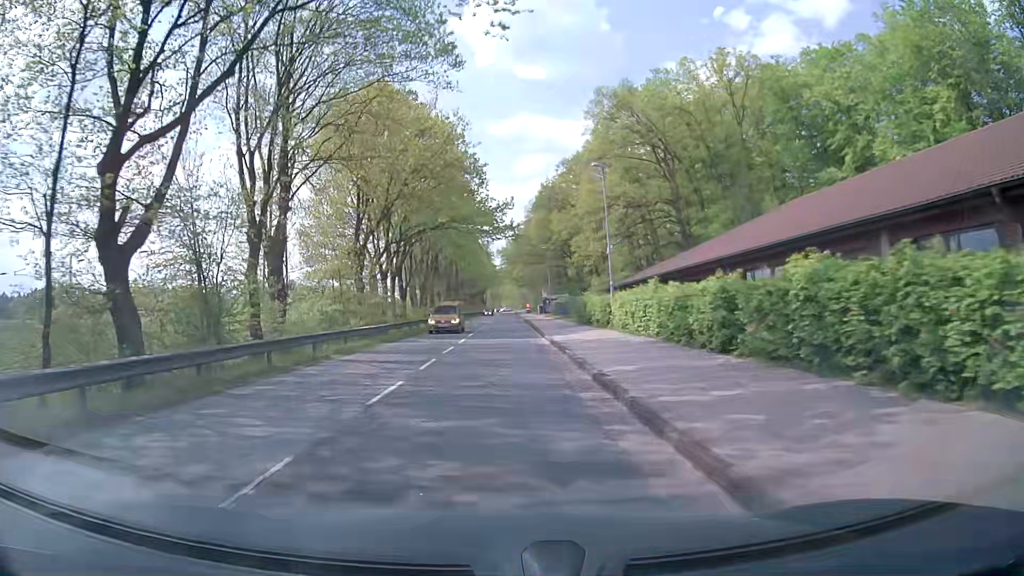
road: tertiary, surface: asphalt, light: Day
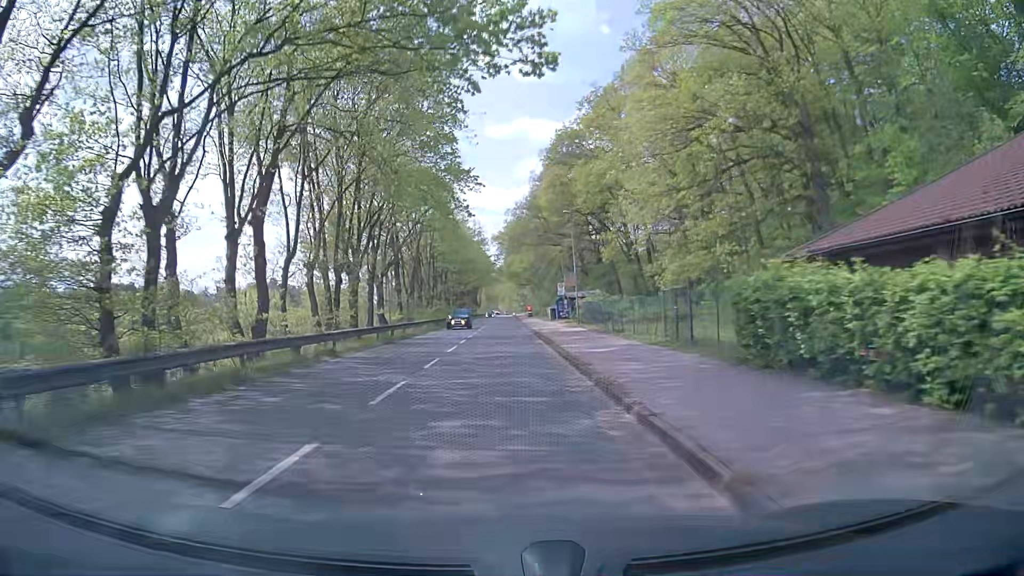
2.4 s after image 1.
(+0.6, +29.6) m; +1°
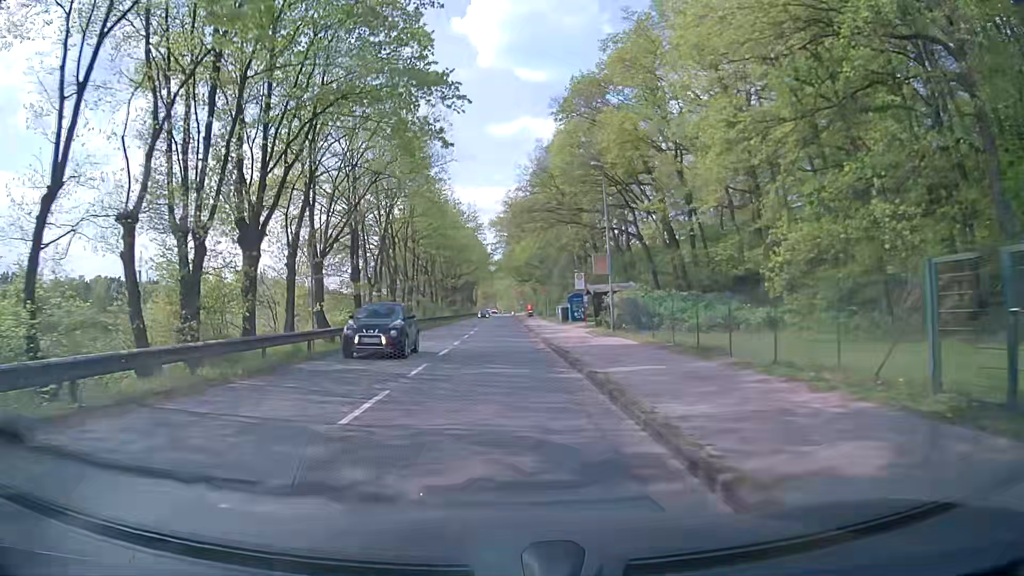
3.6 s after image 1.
(-0.1, +14.8) m; 0°
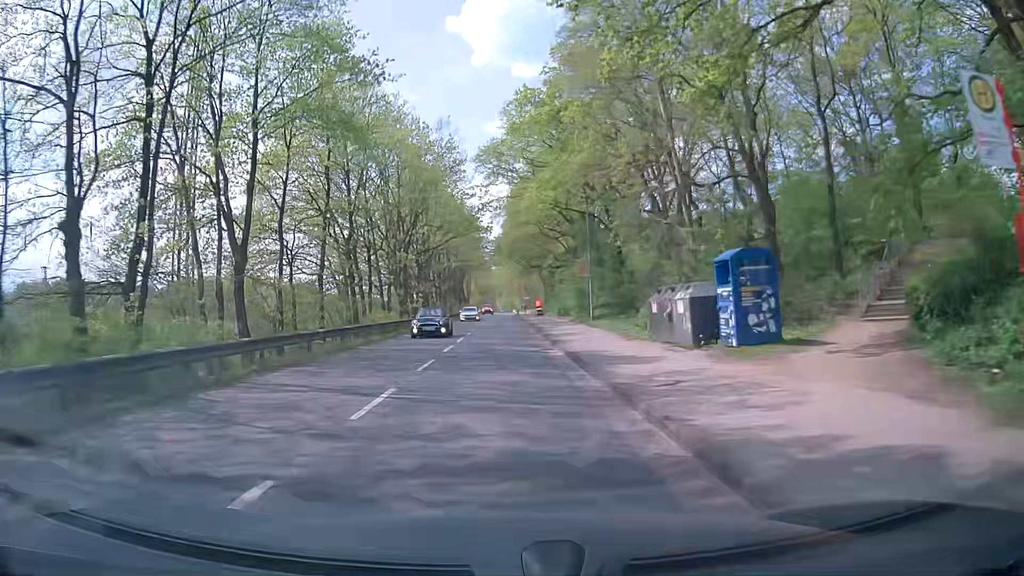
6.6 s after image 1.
(-0.3, +36.5) m; 0°
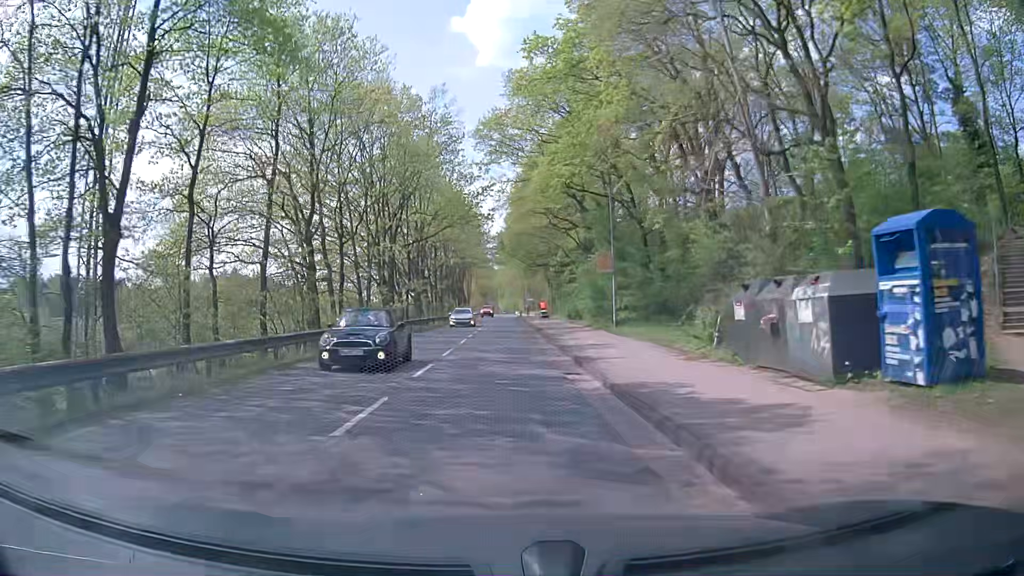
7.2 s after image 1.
(-0.1, +7.3) m; 0°
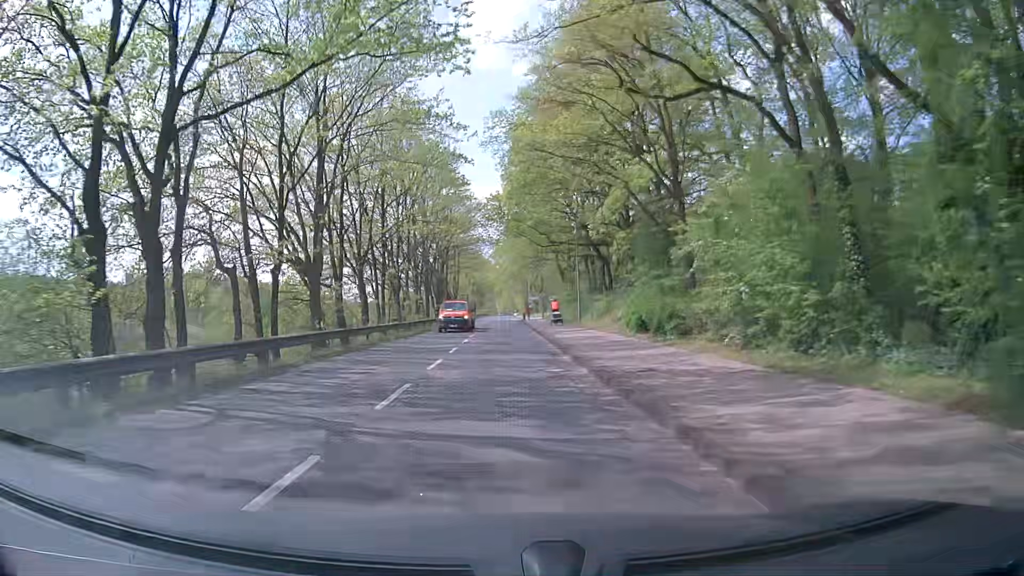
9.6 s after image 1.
(-0.2, +29.0) m; +1°
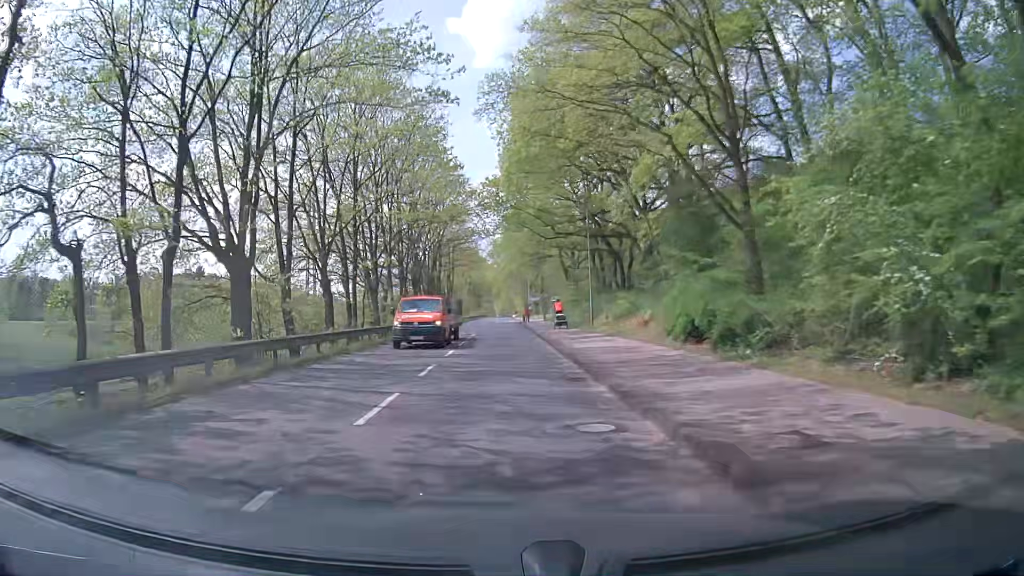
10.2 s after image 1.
(-0.1, +7.2) m; 0°
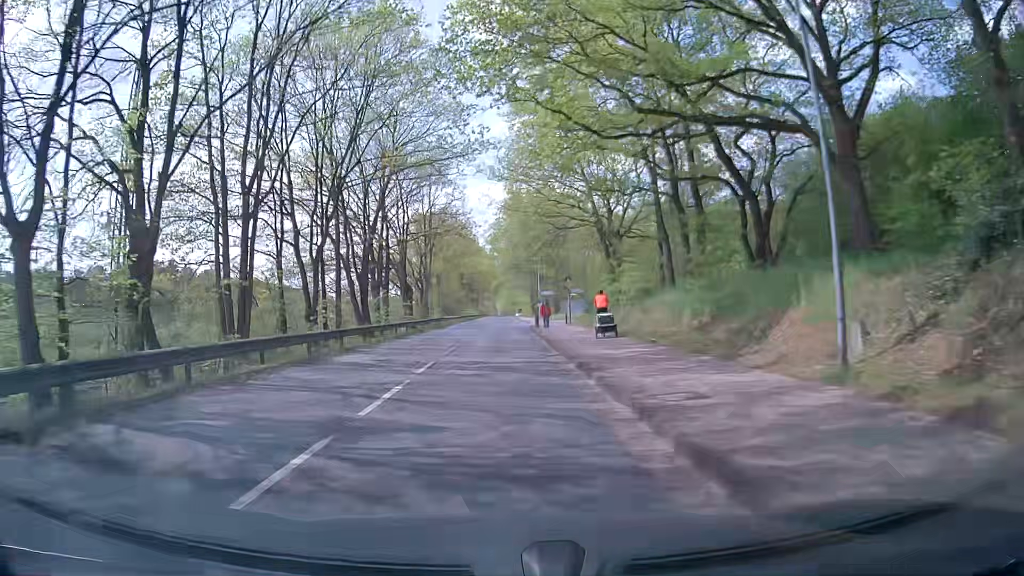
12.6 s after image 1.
(-0.4, +28.8) m; -1°
(0, +10) (0, +20) (0, +30) (0, +40) (0, +50) (0, +60) (0, +70) (0, +80) (+1, +90) (+1, +100) m
